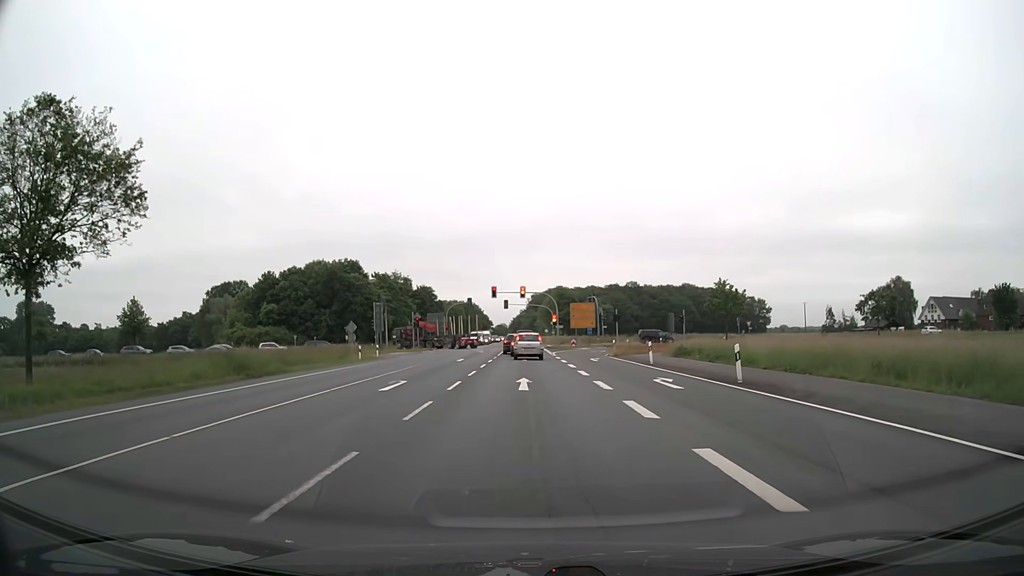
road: primary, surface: asphalt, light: Day
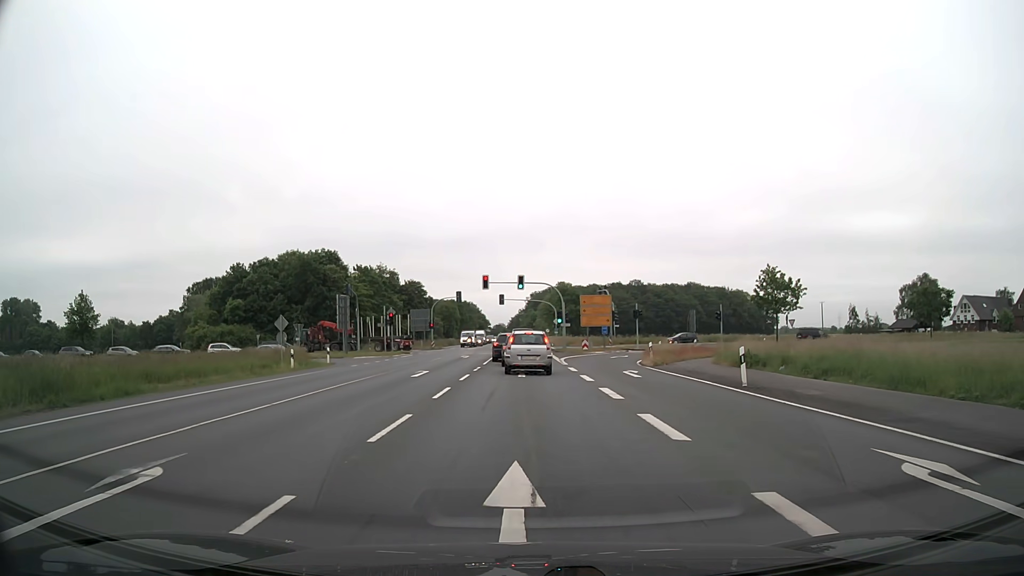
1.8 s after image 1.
(0.0, +14.1) m; 0°
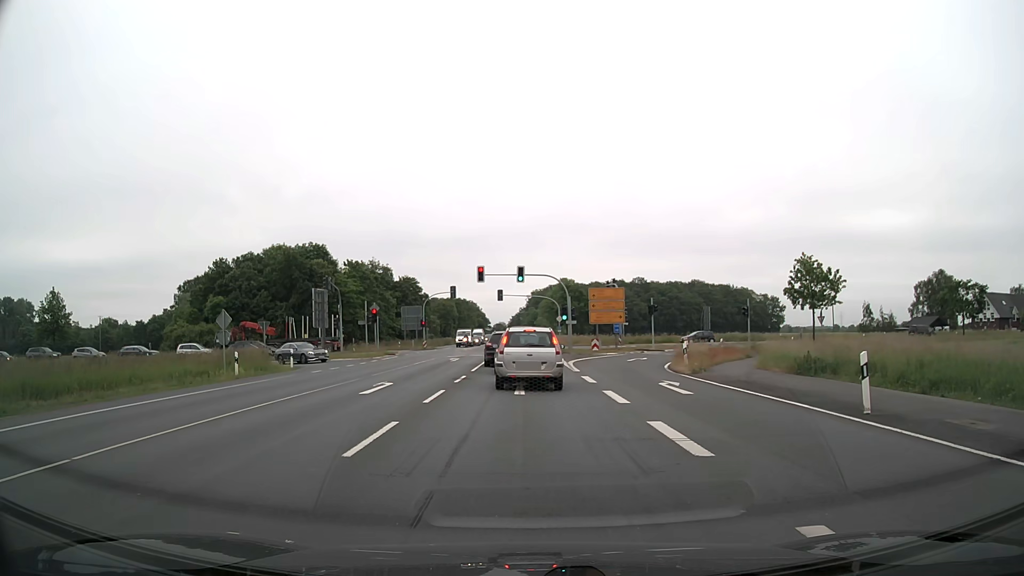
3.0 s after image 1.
(0.0, +7.0) m; -1°
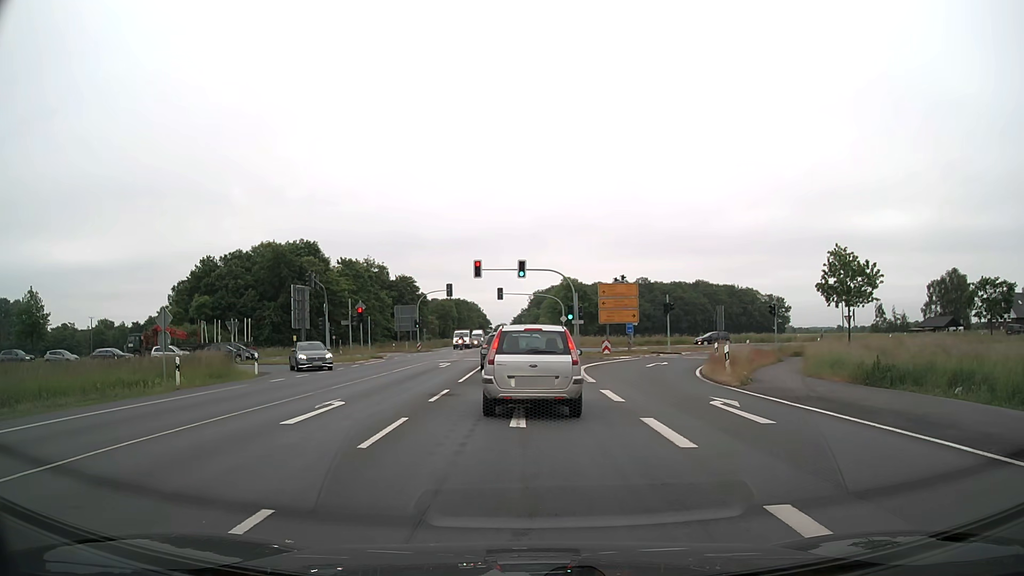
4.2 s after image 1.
(0.0, +5.2) m; 0°
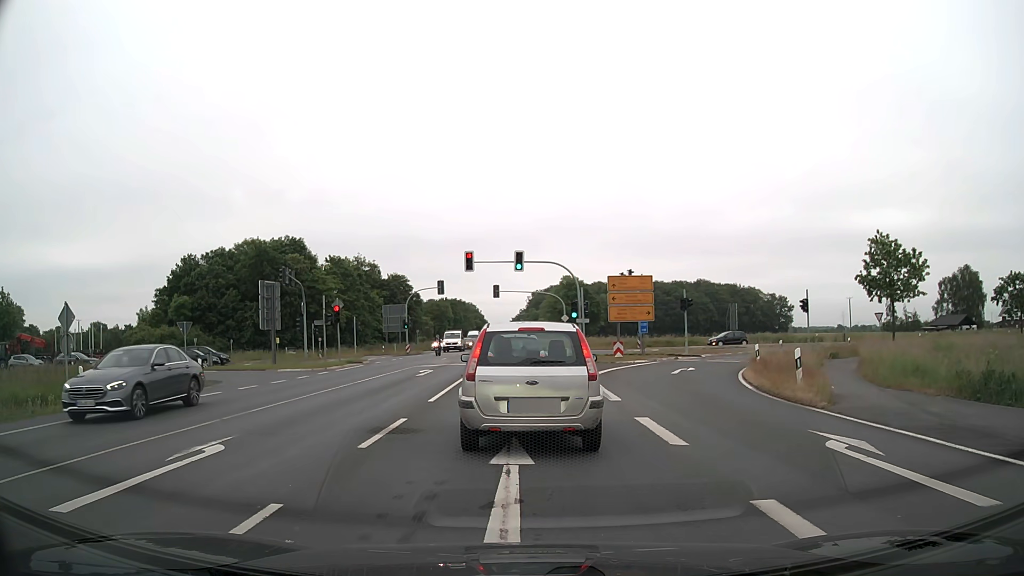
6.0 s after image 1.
(0.0, +5.7) m; 0°
(0, +10) (0, +20) (0, +30) (0, +40) (0, +50) (0, +60) (-1, +70) (-1, +80) (-1, +90) (-1, +100) m
